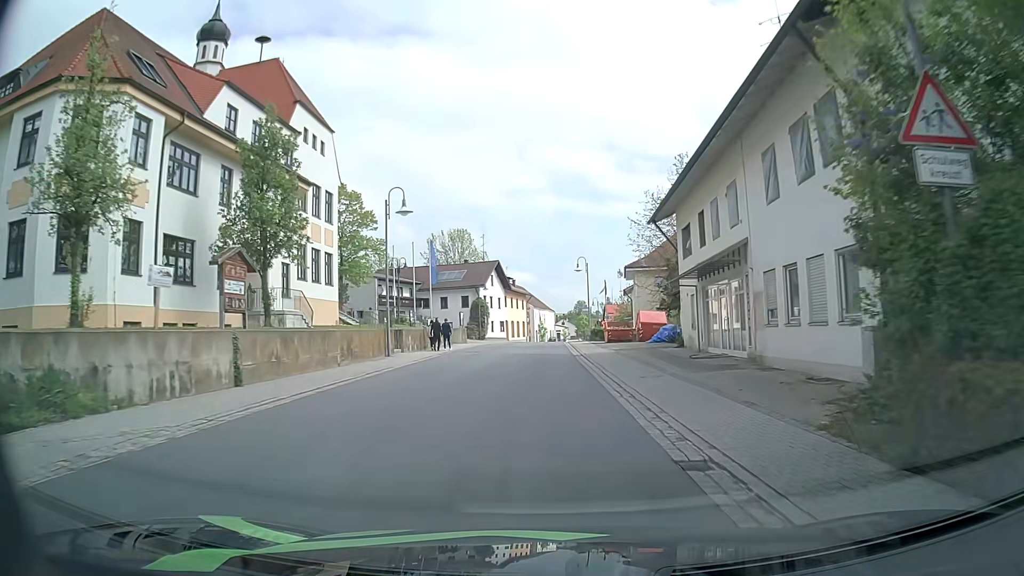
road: secondary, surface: asphalt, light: Day
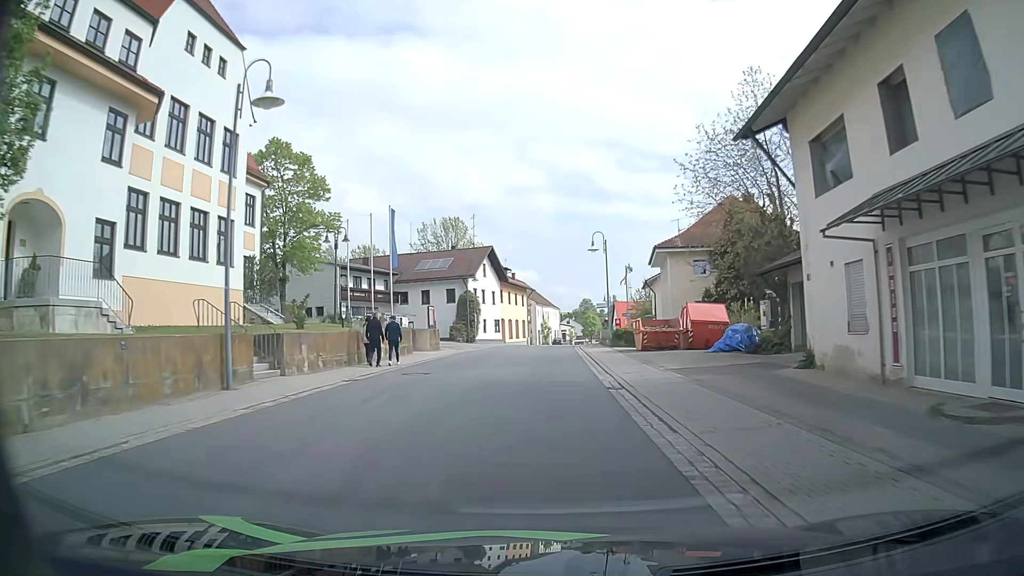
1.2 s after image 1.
(0.0, +14.9) m; 0°
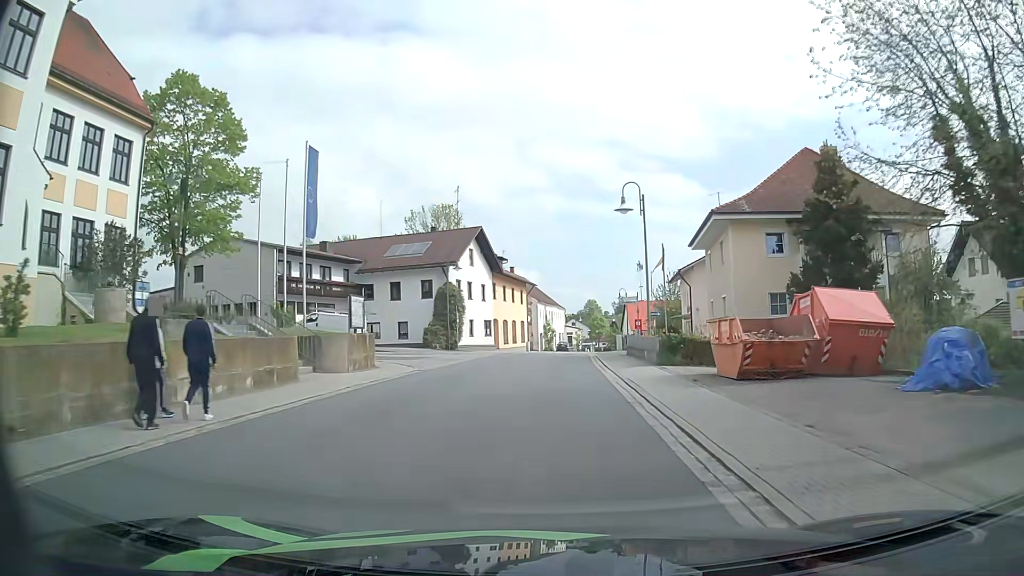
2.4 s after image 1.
(-0.1, +15.0) m; 0°
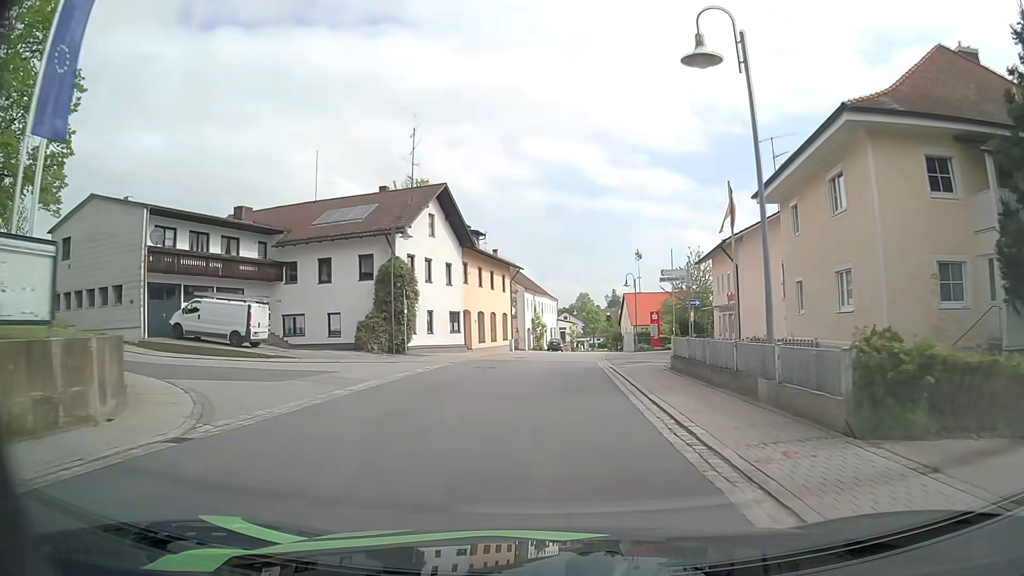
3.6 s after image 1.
(+0.1, +15.1) m; +1°
(0, +10) (0, +20) (+1, +30) (+1, +40) (+2, +50) (+4, +60) (+6, +70) (+8, +79) (+10, +89) (+11, +99) m
